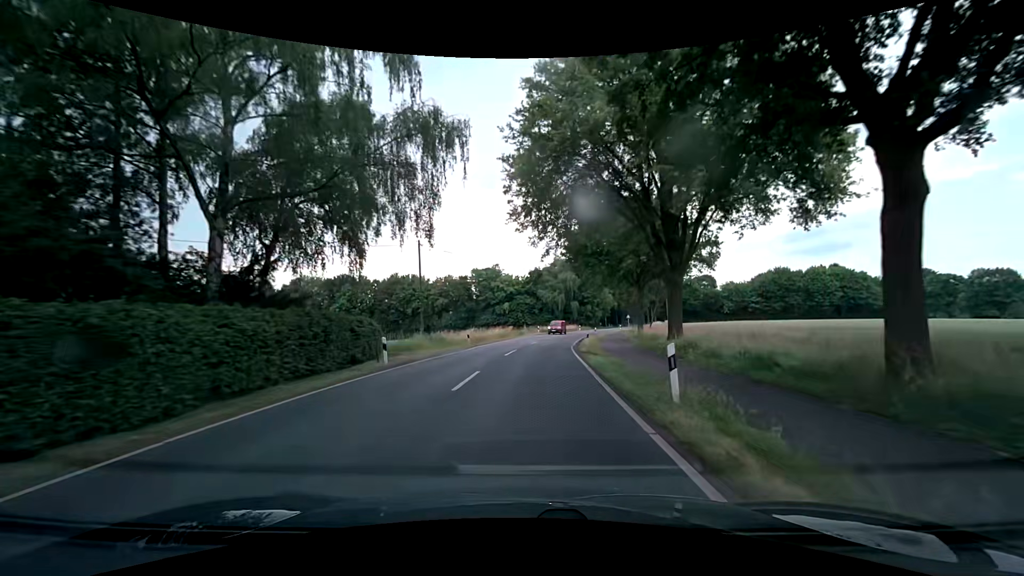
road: secondary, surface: asphalt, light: Day
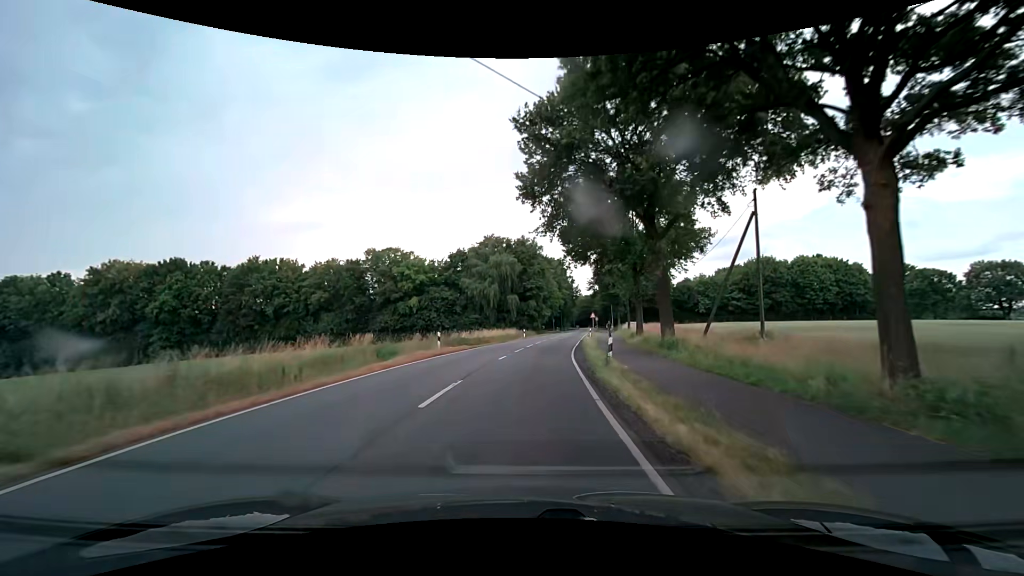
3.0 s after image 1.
(+2.1, +38.1) m; +7°
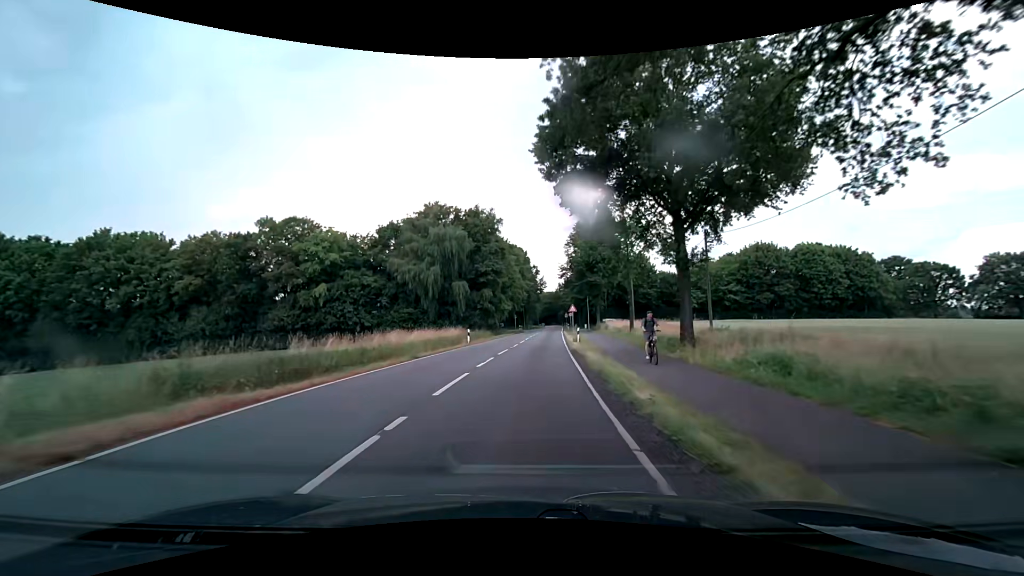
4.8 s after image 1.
(+1.0, +23.0) m; +5°
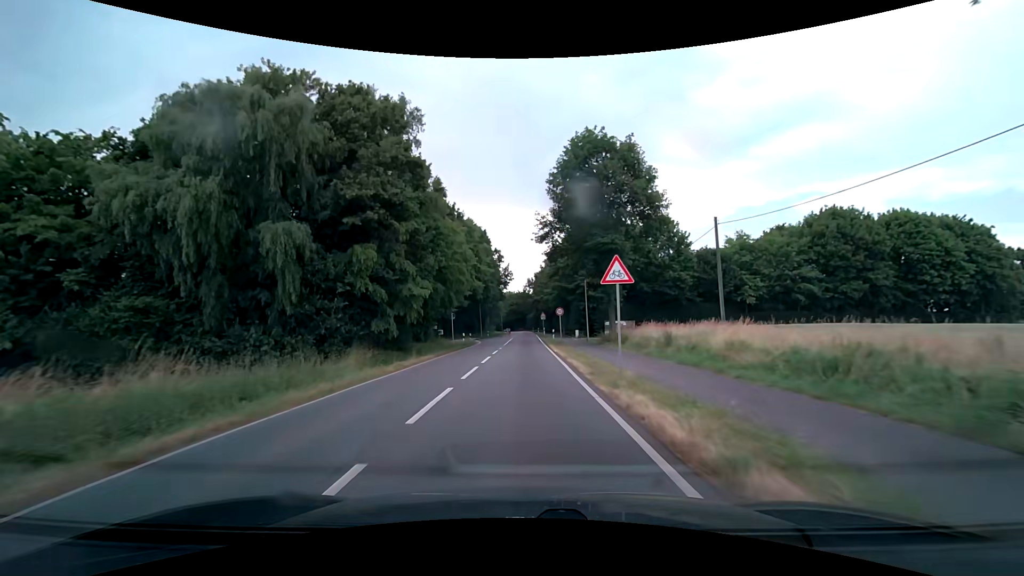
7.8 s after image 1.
(+1.6, +38.3) m; +4°
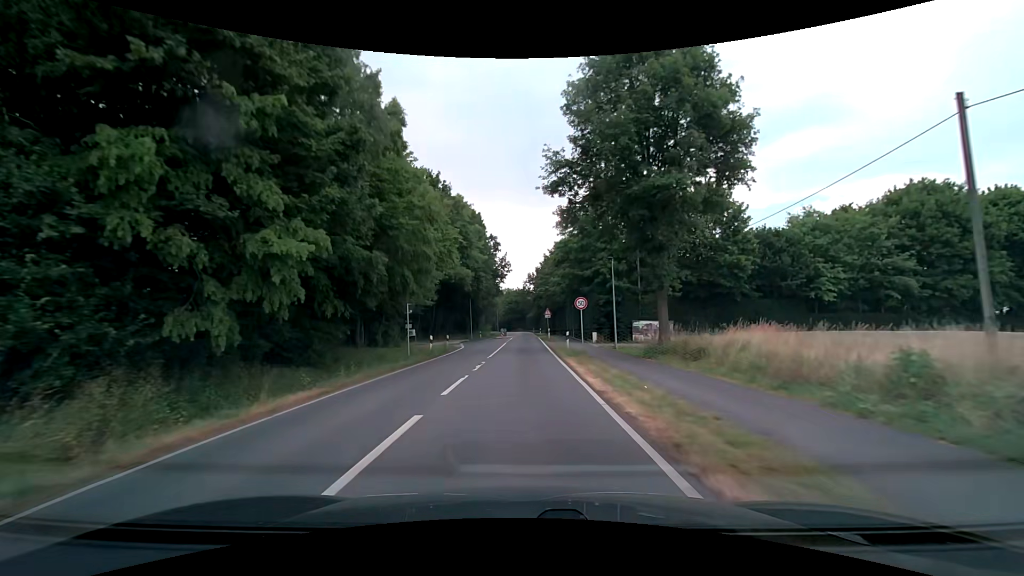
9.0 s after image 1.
(0.0, +15.3) m; 0°
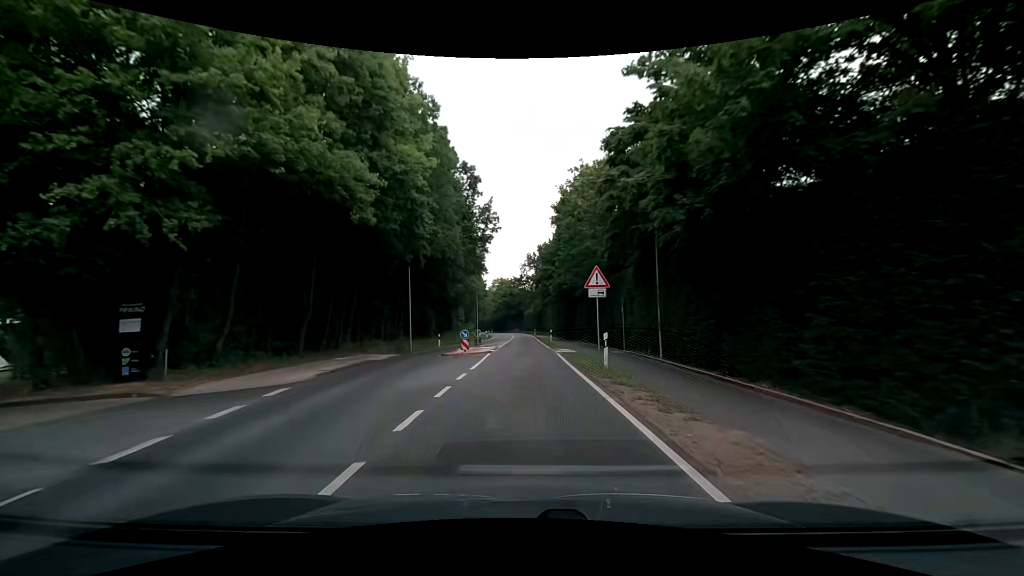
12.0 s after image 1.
(+0.1, +38.1) m; 0°
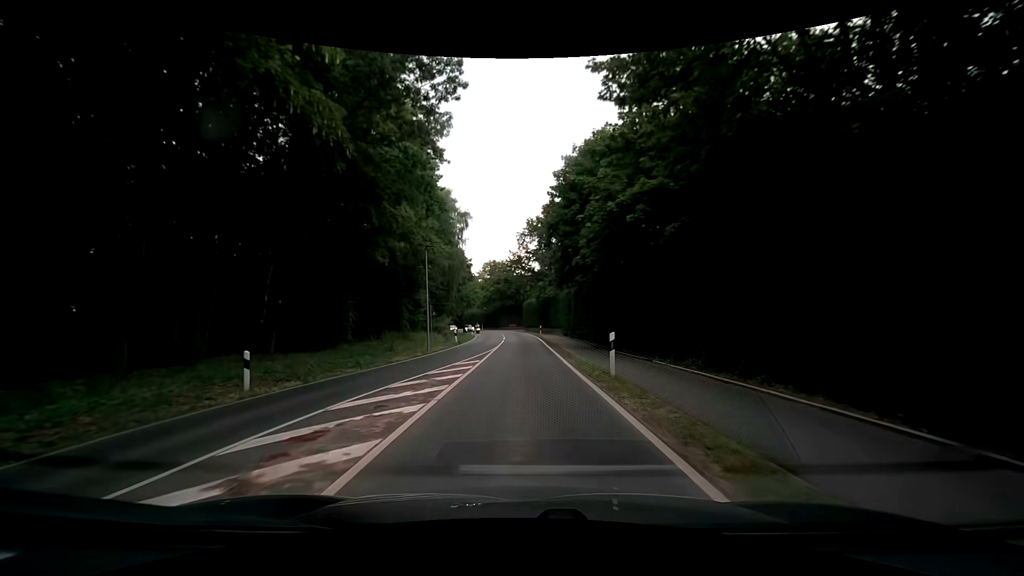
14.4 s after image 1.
(+0.1, +30.5) m; -1°
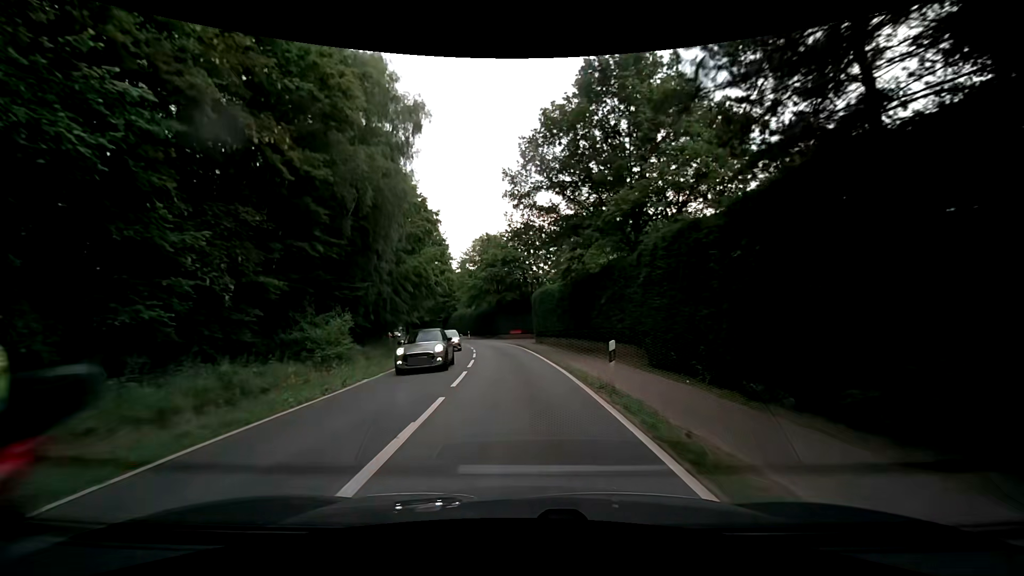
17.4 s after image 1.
(+0.9, +38.2) m; 0°
(0, +10) (-1, +20) (-2, +30) (-3, +40) (-4, +50) (-6, +60) (-9, +69) (-12, +79) (-15, +88) (-18, +98) m
